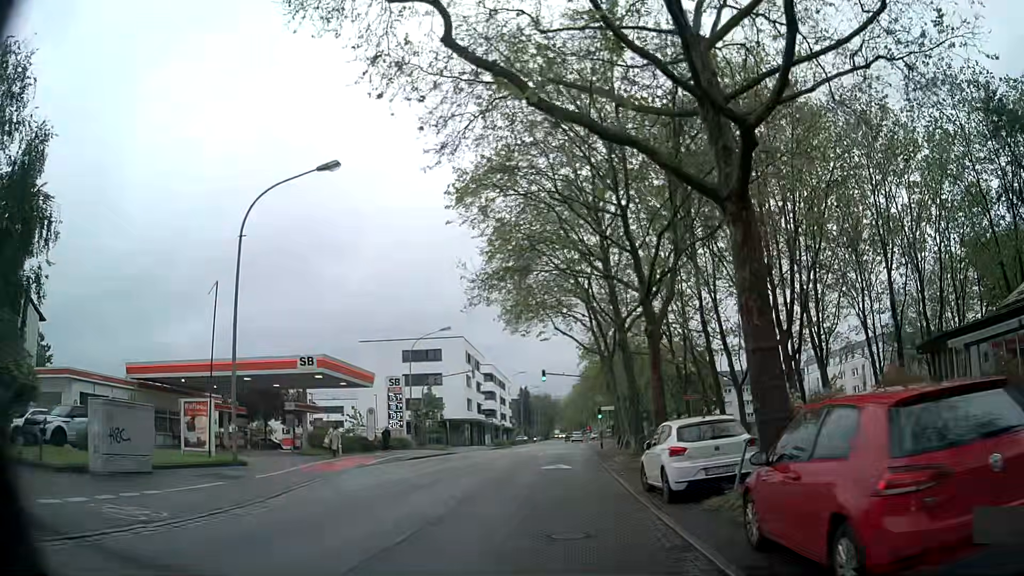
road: secondary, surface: asphalt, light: Day
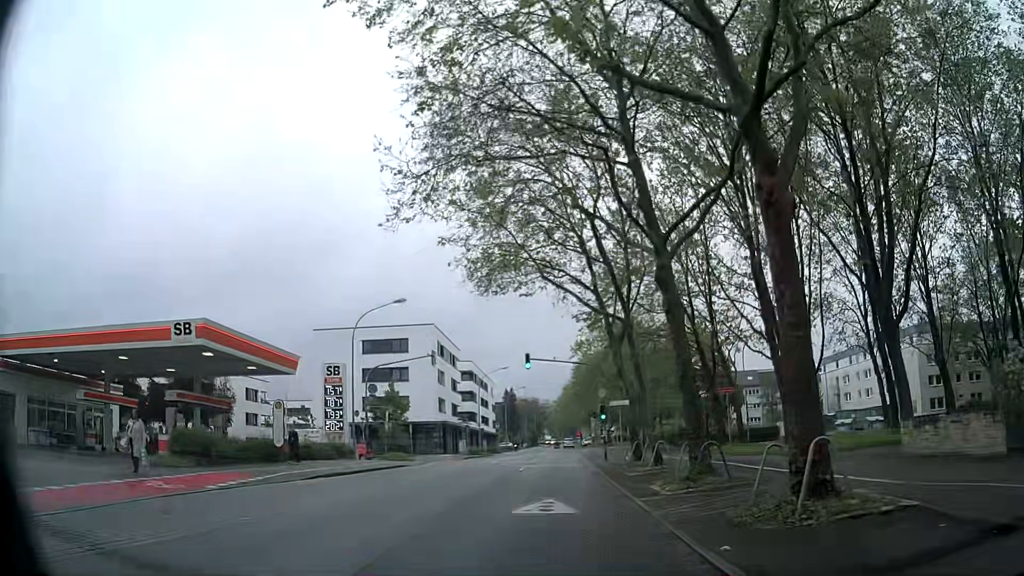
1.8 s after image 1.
(-0.1, +13.3) m; 0°
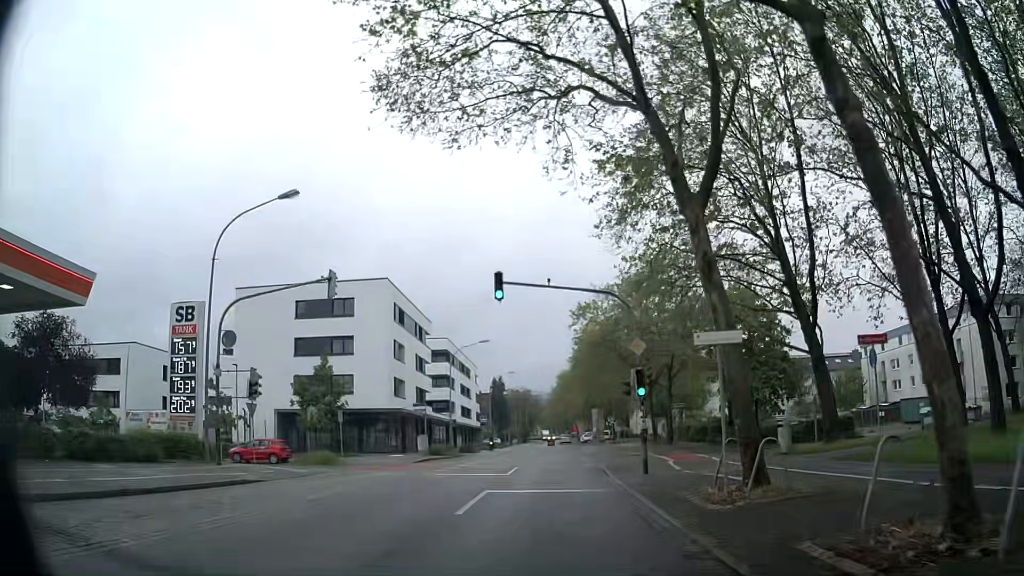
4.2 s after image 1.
(+0.4, +17.9) m; 0°
(0, +10) (0, +20) (+1, +30) (+1, +40) (+2, +50) (+2, +60) (+3, +70) (+3, +80) (+4, +90) (+4, +100) m
